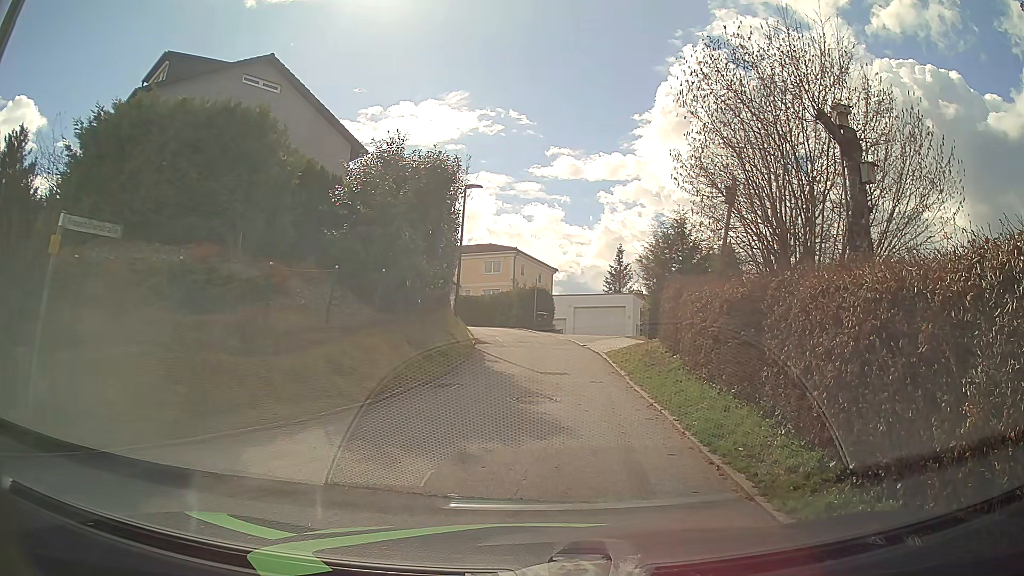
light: Day
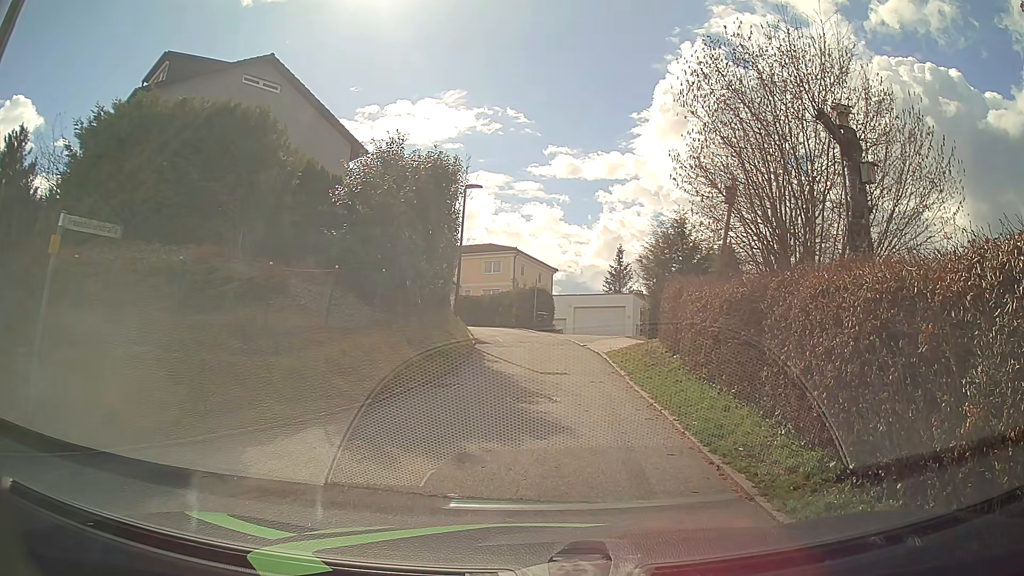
(0.0, 0.0) m; 0°
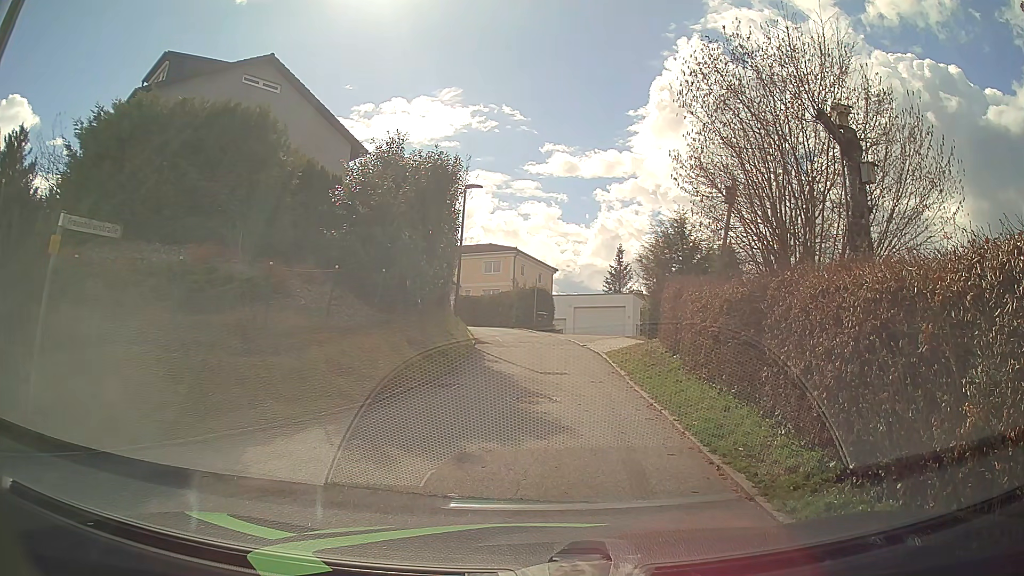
(0.0, 0.0) m; 0°
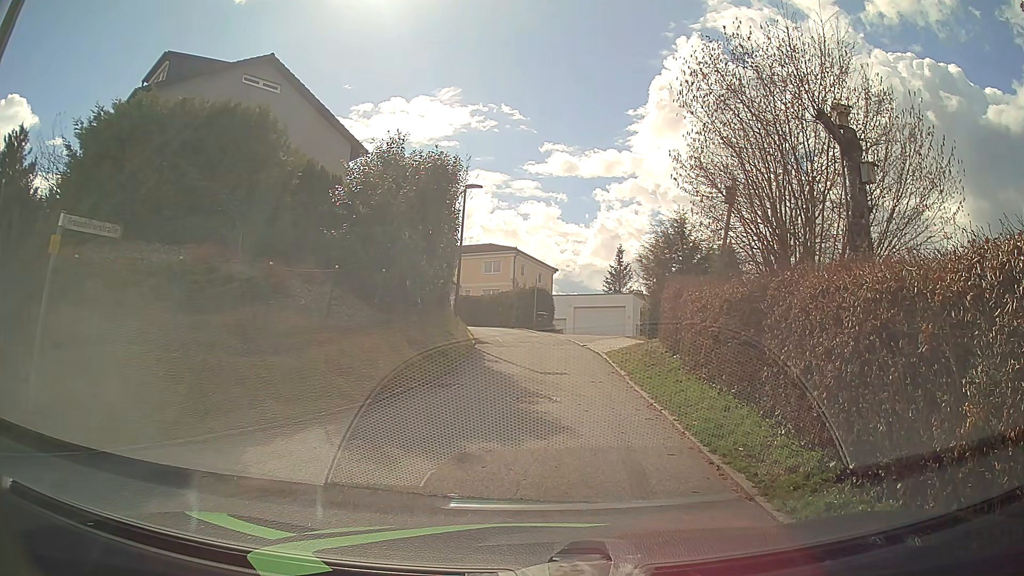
(0.0, 0.0) m; 0°
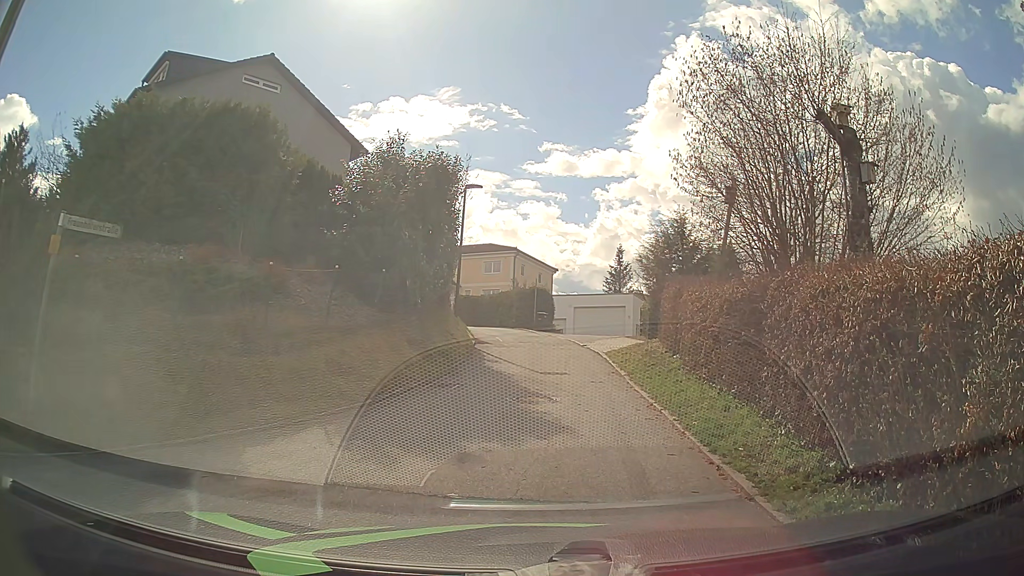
(0.0, 0.0) m; 0°
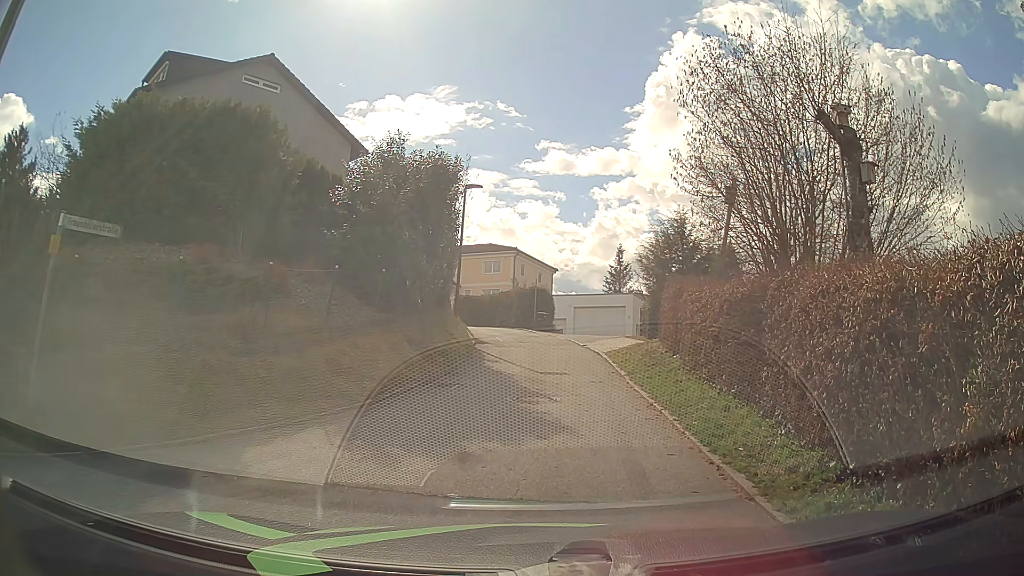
(0.0, 0.0) m; 0°
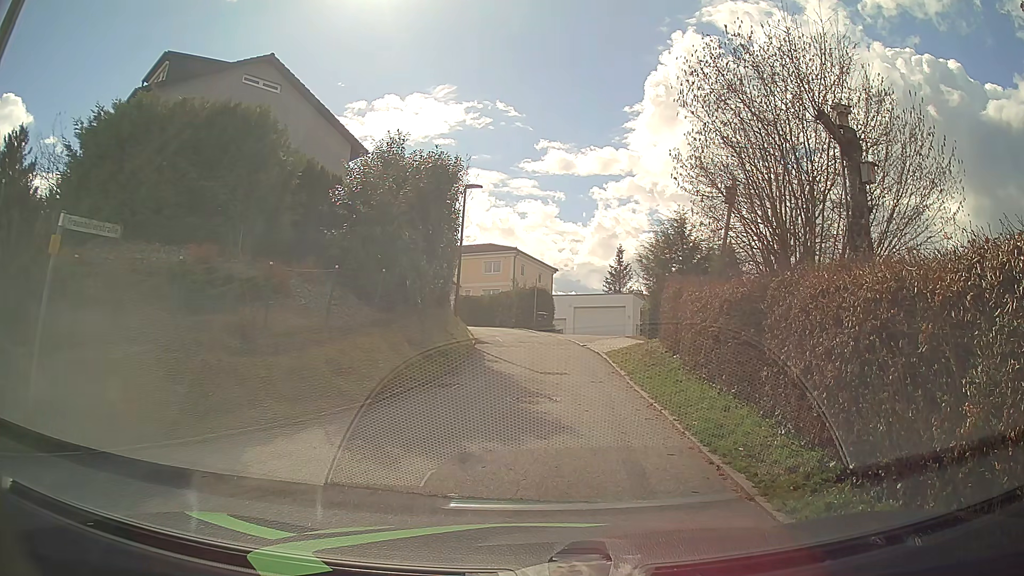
(0.0, 0.0) m; 0°
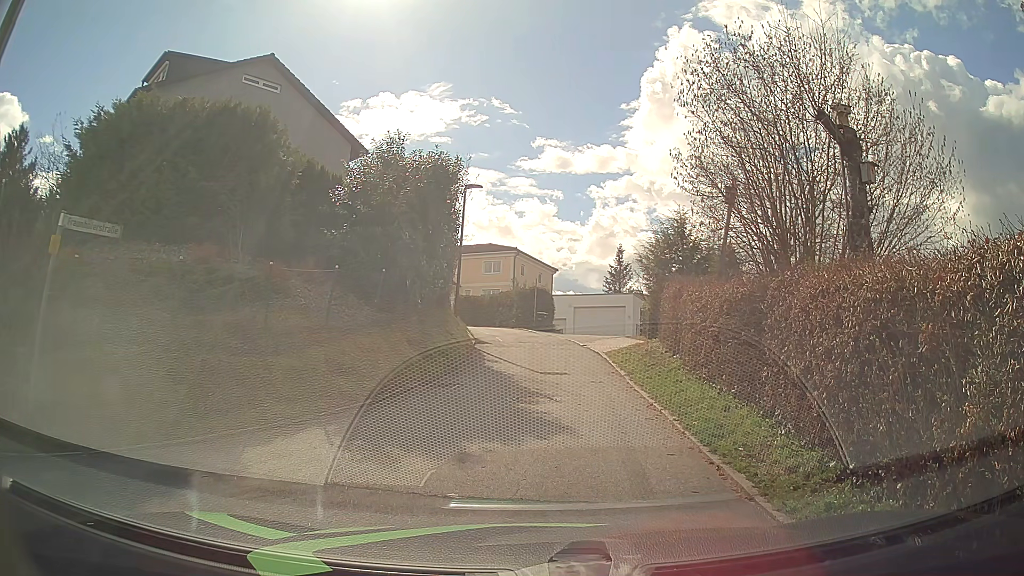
(0.0, 0.0) m; 0°
